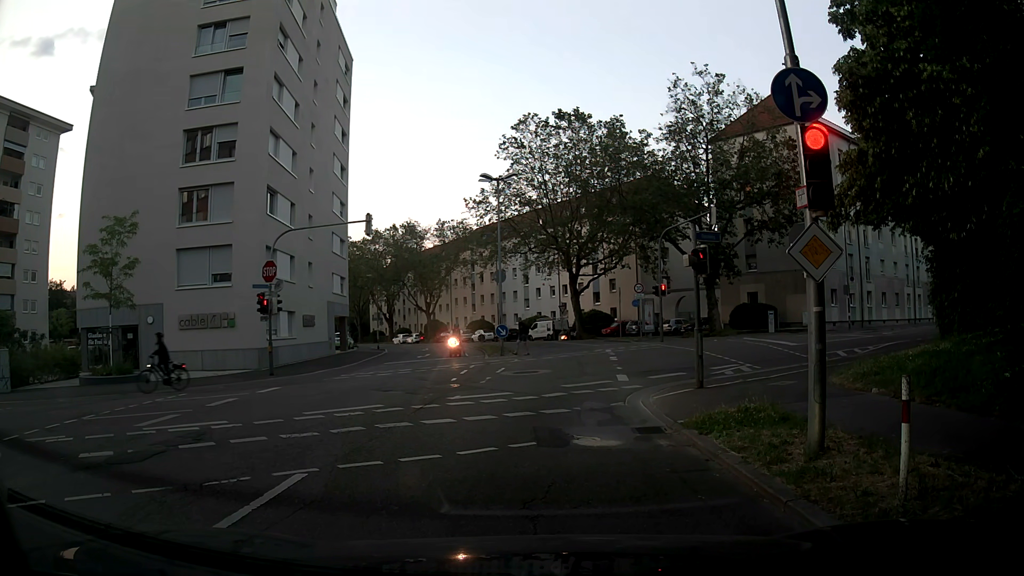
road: secondary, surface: asphalt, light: Day
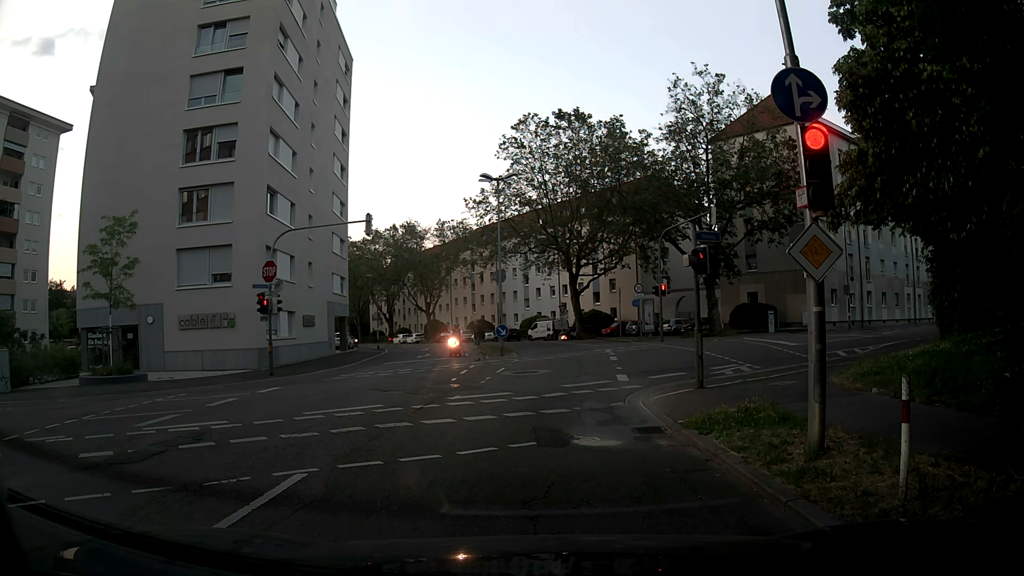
(0.0, 0.0) m; 0°
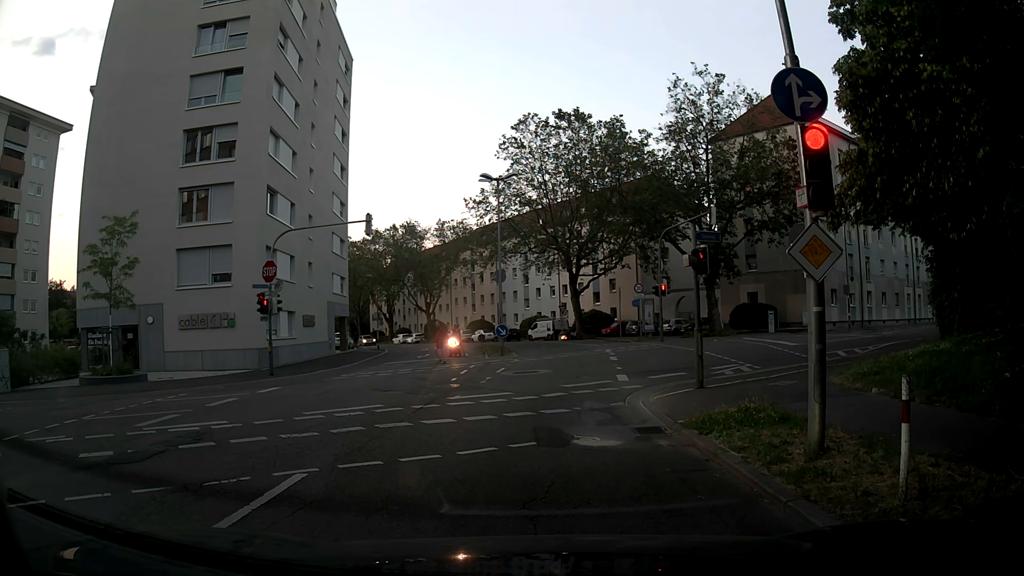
(0.0, 0.0) m; 0°
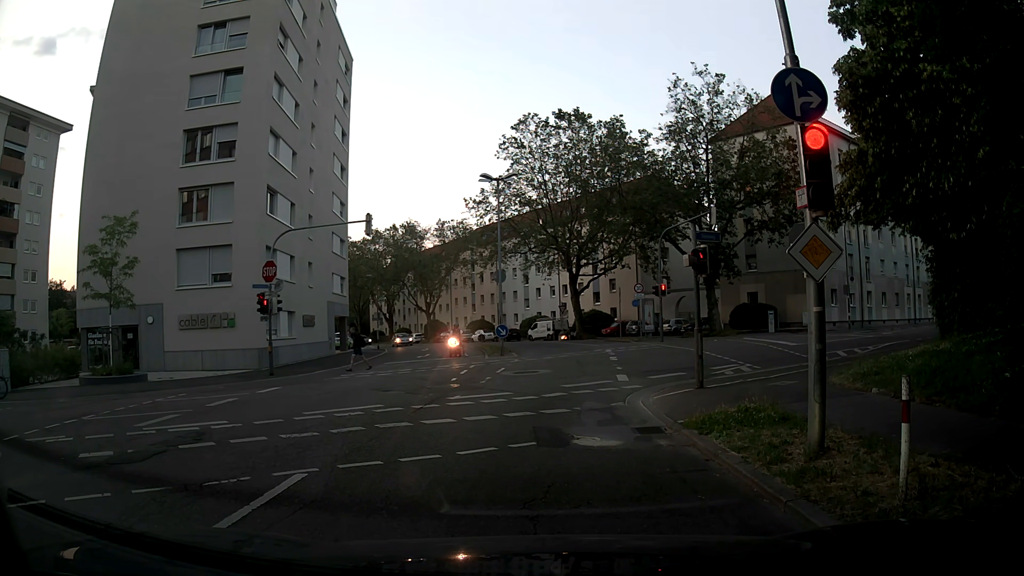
(0.0, 0.0) m; 0°
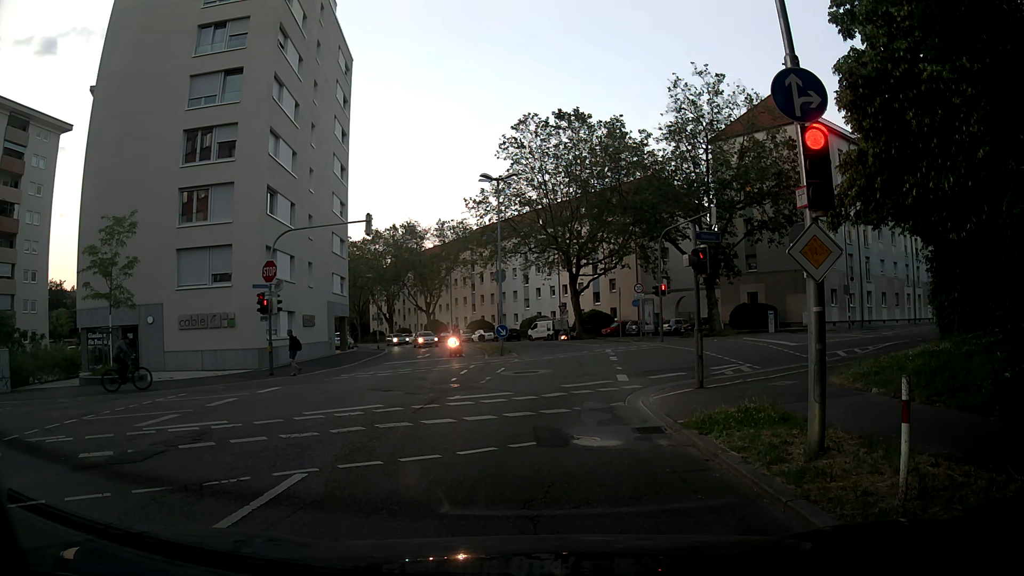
(0.0, 0.0) m; 0°
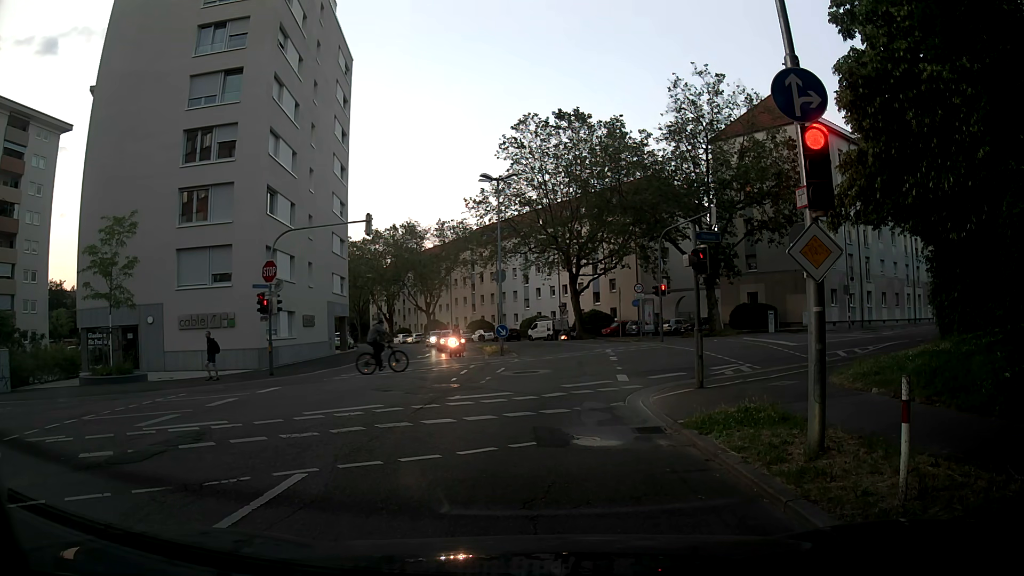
(0.0, 0.0) m; 0°
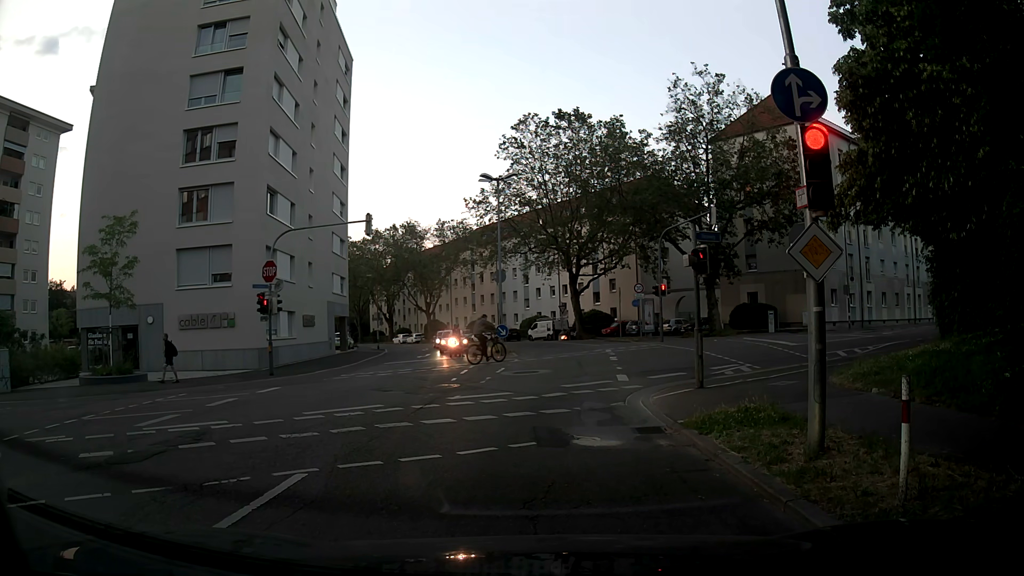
(0.0, 0.0) m; 0°
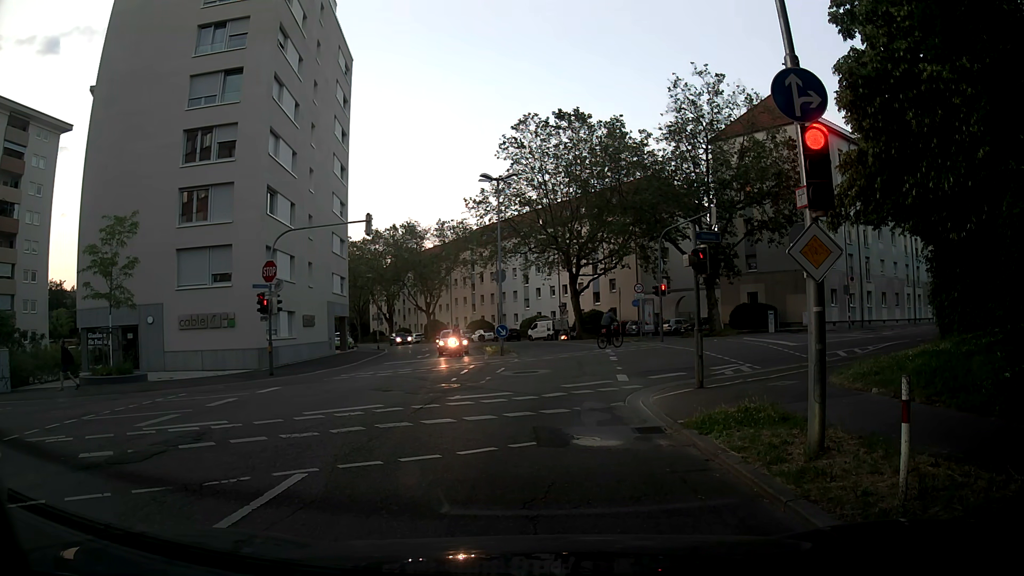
(0.0, 0.0) m; 0°
(0, +10) (-1, +20) (-1, +30) (-2, +40) (-4, +50) (-7, +59) (-11, +68) (-16, +77) (-21, +86) (-27, +94) m
